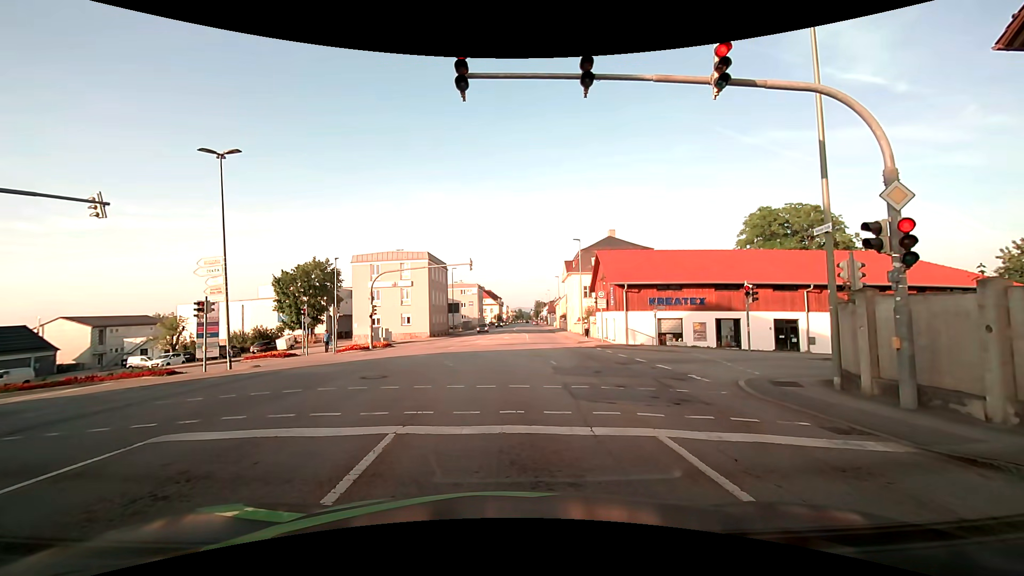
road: tertiary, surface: asphalt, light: Day
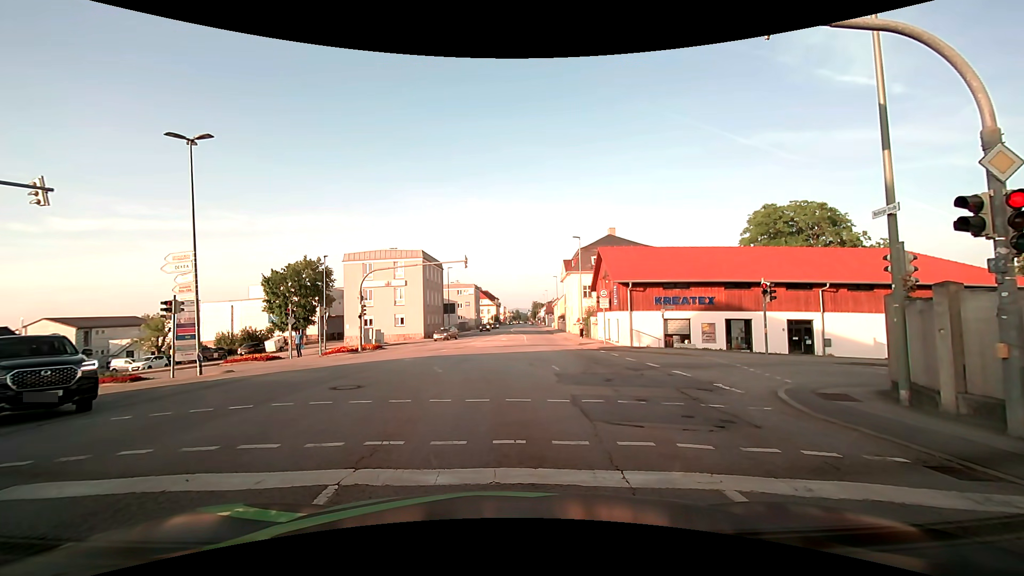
(0.0, +1.9) m; 0°
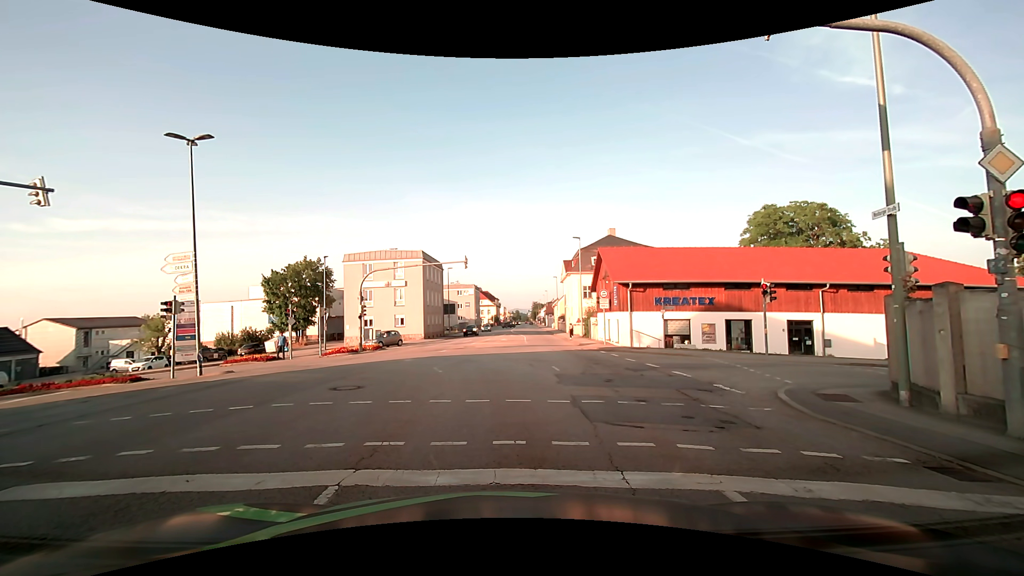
(0.0, +0.1) m; 0°
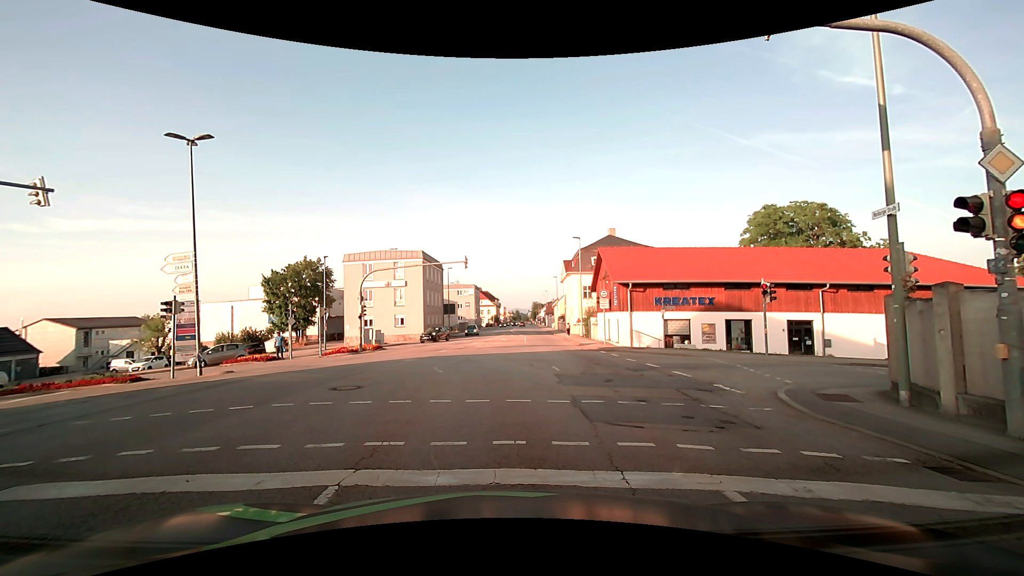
(0.0, 0.0) m; 0°
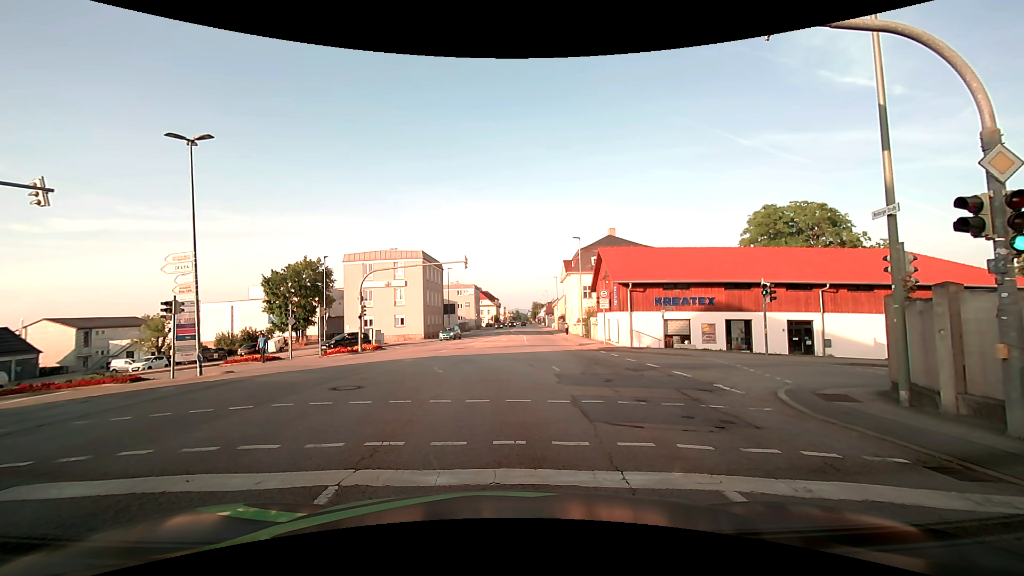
(0.0, 0.0) m; 0°
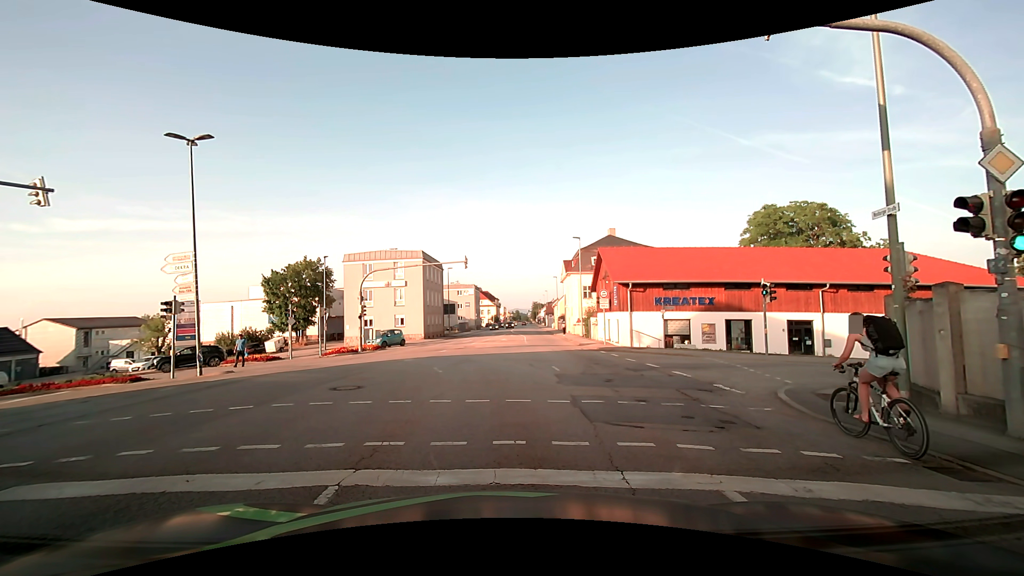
(0.0, 0.0) m; 0°
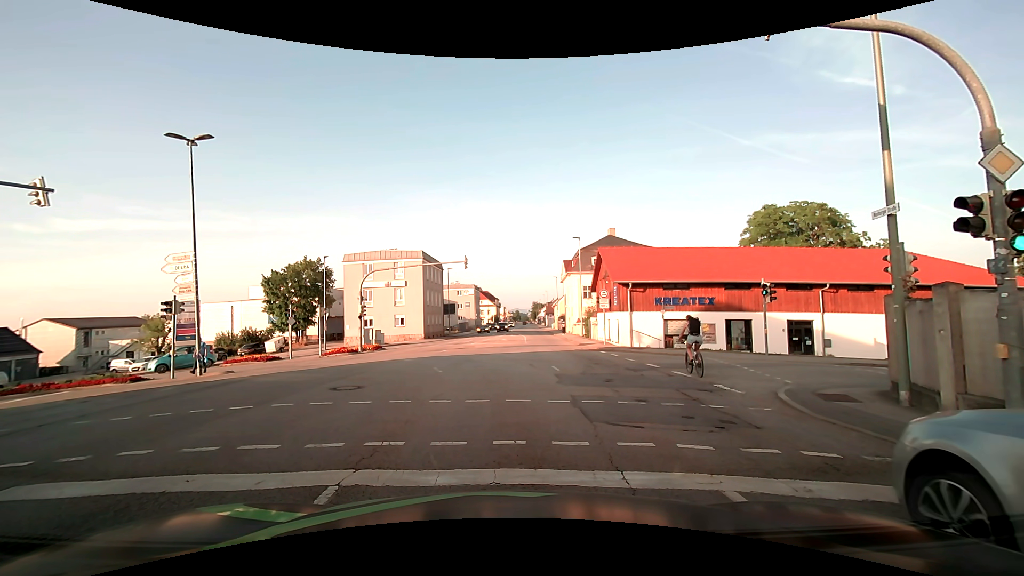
(0.0, 0.0) m; 0°
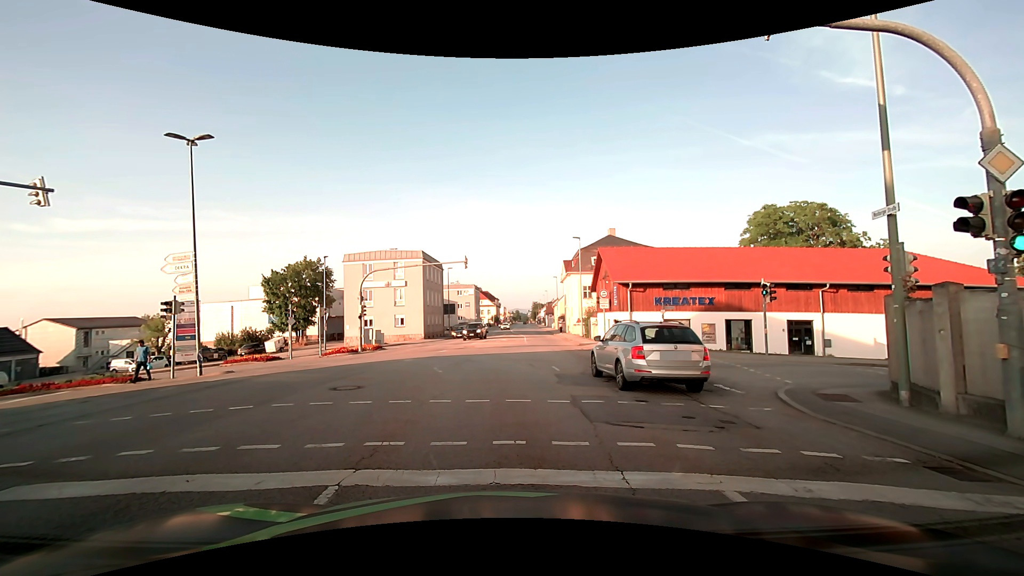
(0.0, 0.0) m; 0°
(0, +10) (-1, +20) (-7, +28) (-17, +31) (-27, +31) (-37, +30) (-47, +29) (-57, +29) (-67, +29) (-77, +30) m
